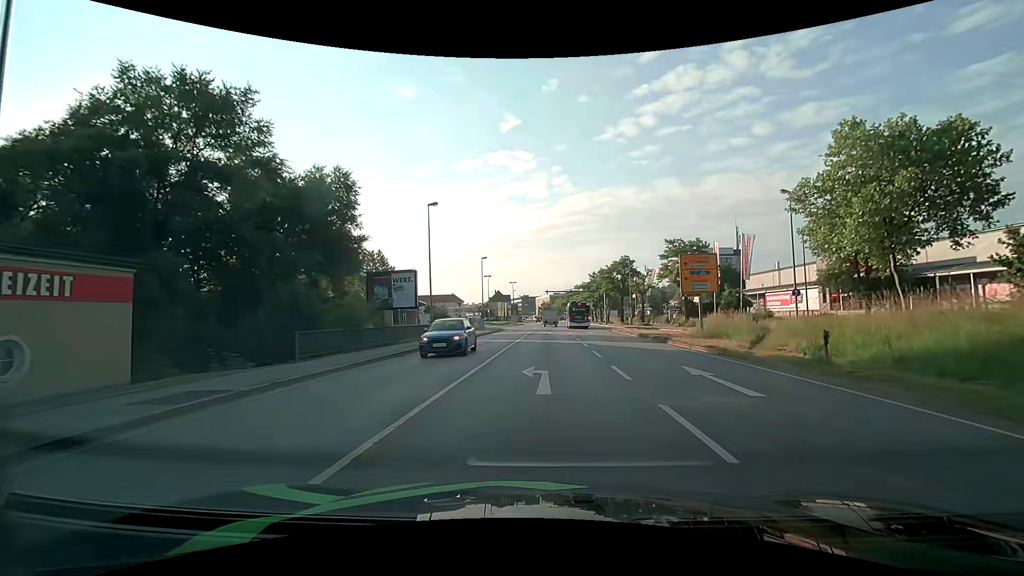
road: primary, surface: asphalt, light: Day
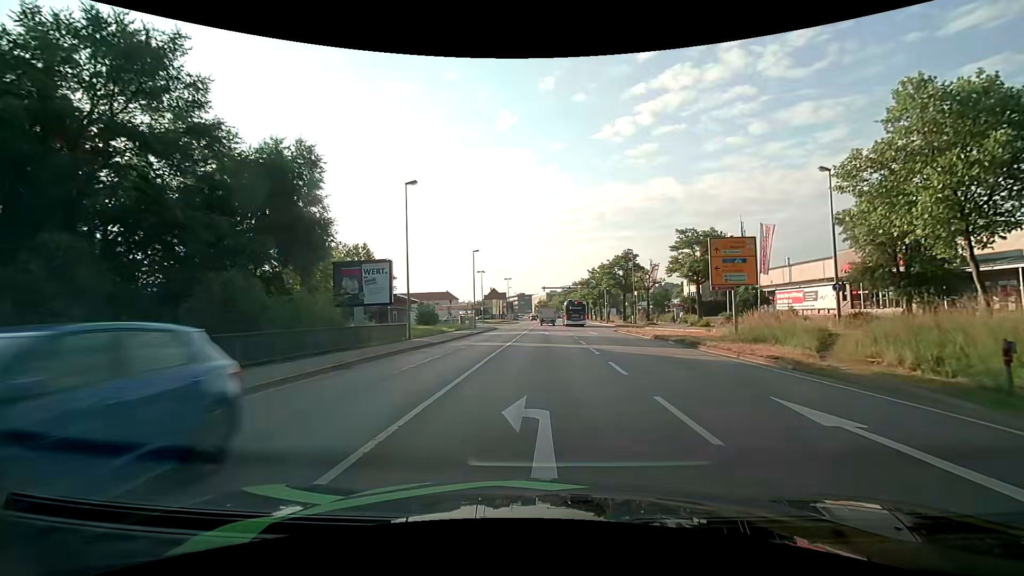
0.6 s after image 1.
(0.0, +5.4) m; 0°
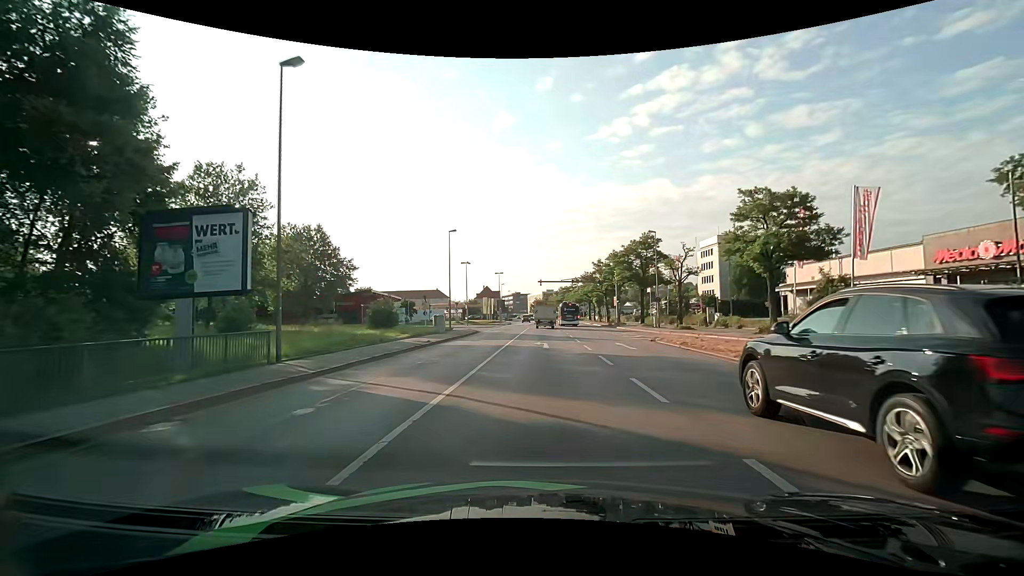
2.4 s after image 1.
(+0.2, +15.3) m; +1°
